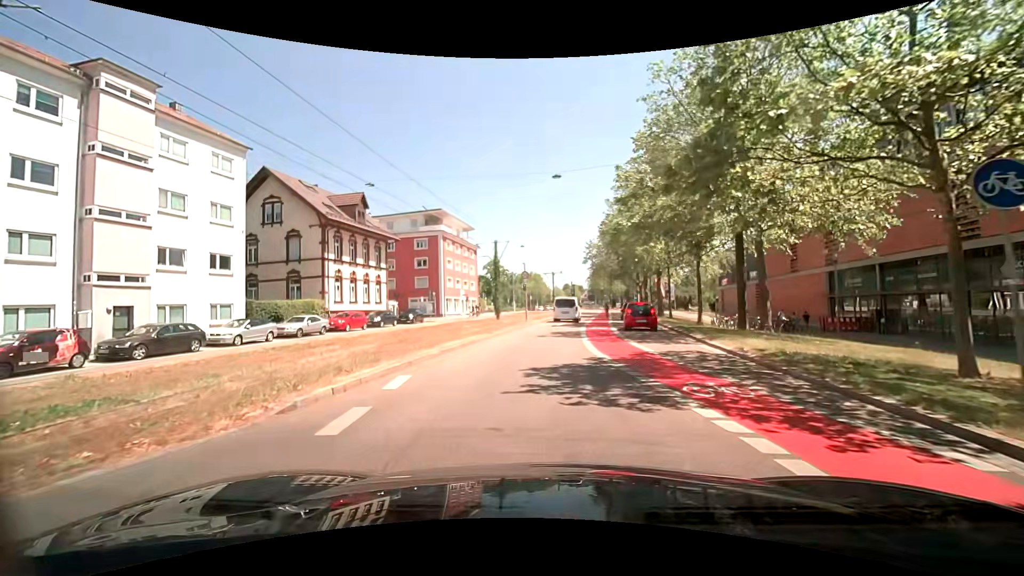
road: secondary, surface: asphalt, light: Day
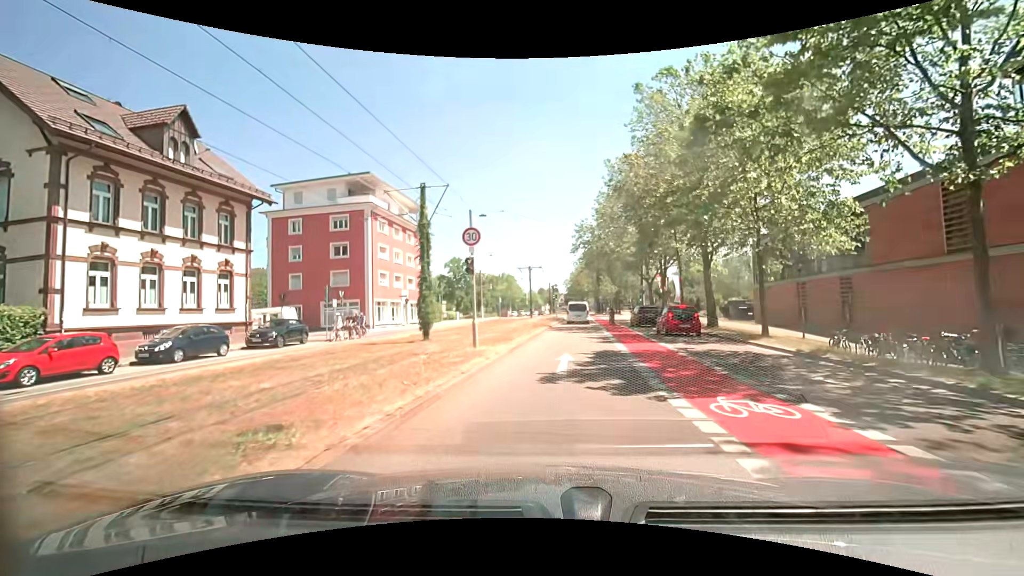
(-0.2, +21.9) m; +2°
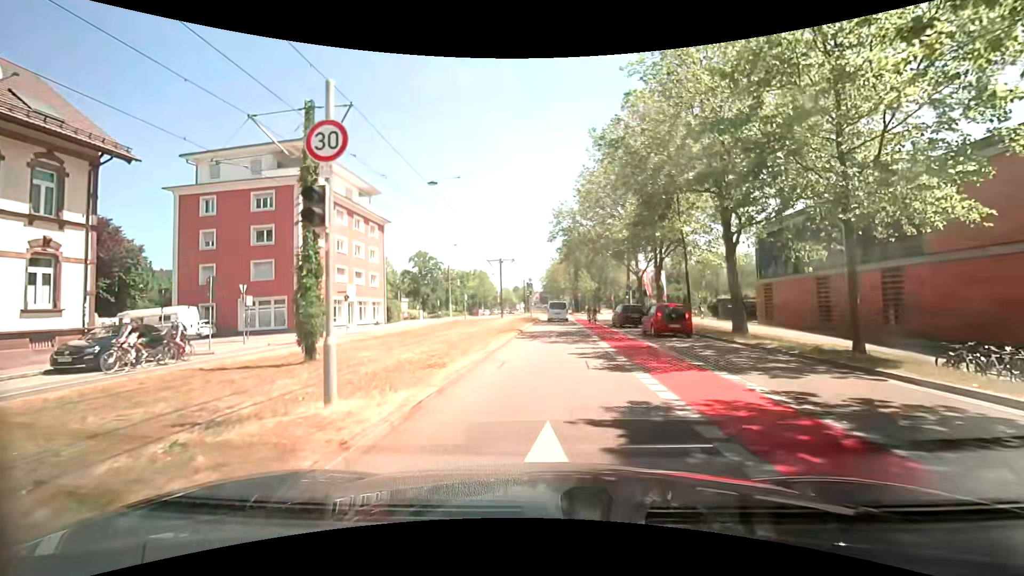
(+0.3, +8.8) m; +3°
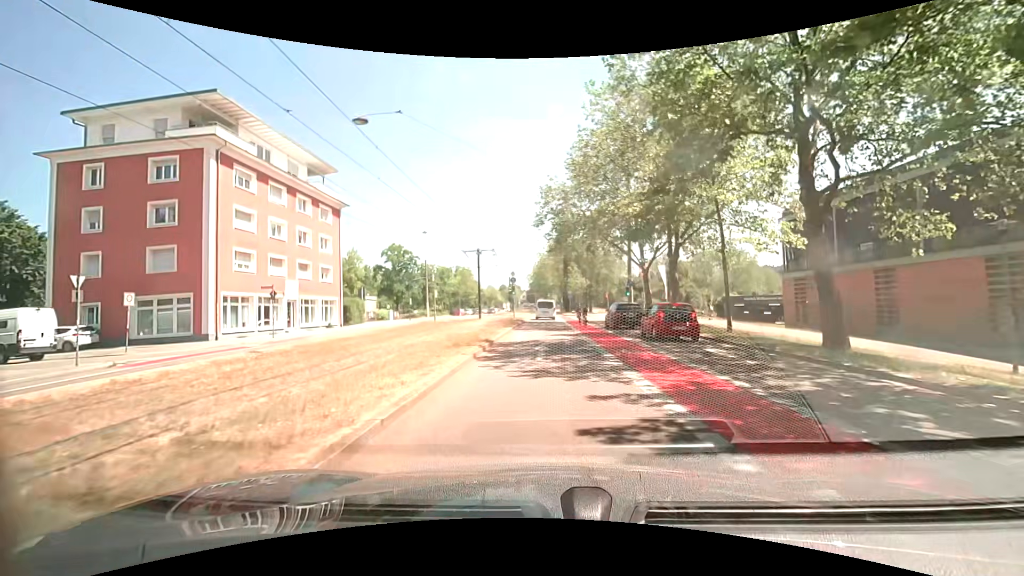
(+0.1, +8.9) m; +2°
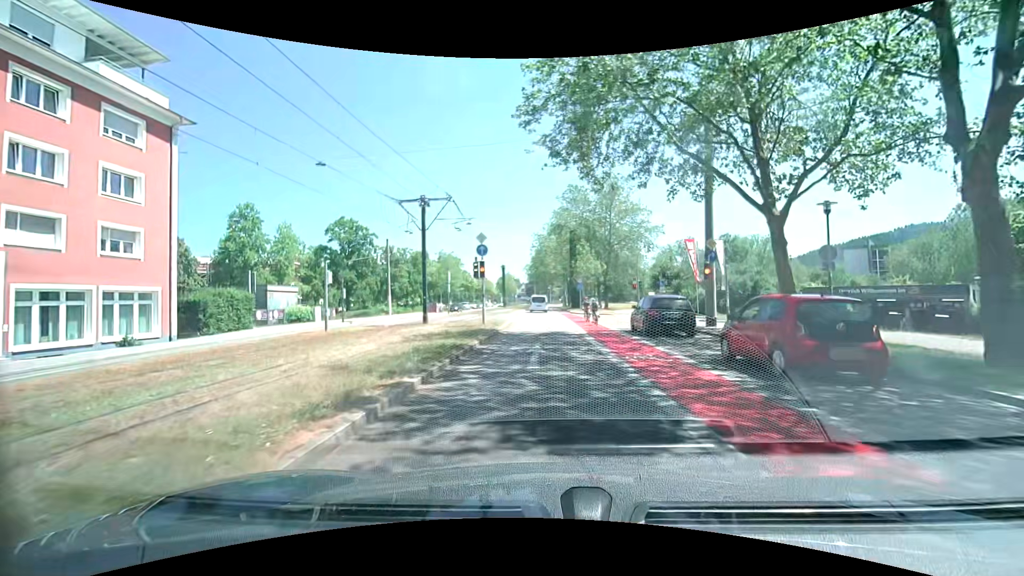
(+0.1, +22.4) m; 0°
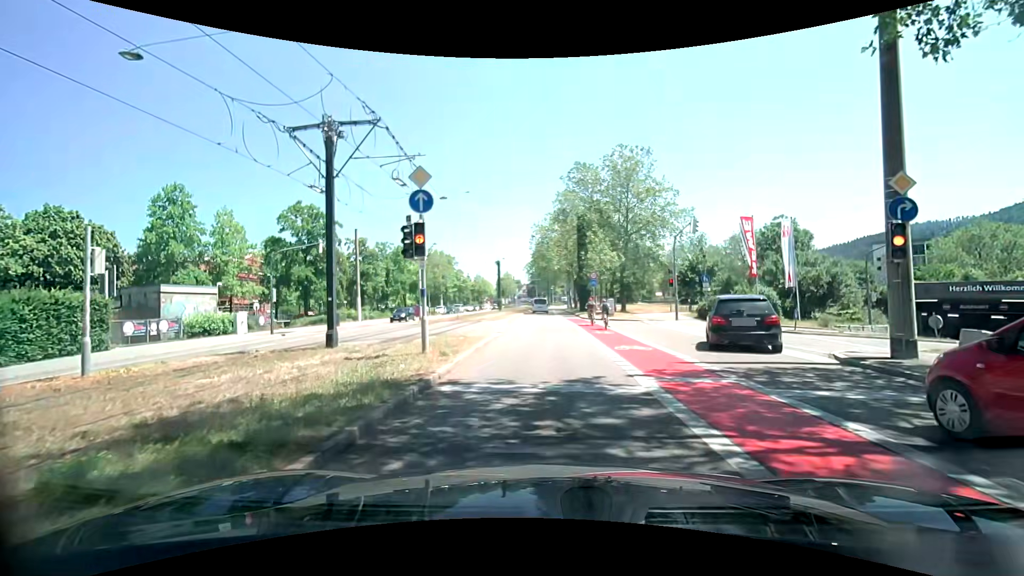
(-0.1, +11.9) m; -1°
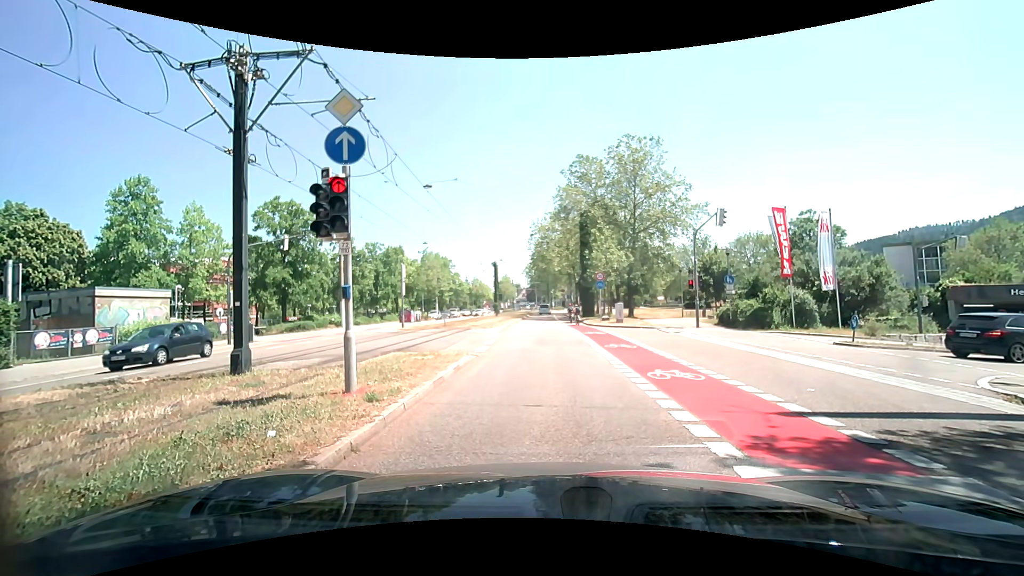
(0.0, +4.1) m; +2°
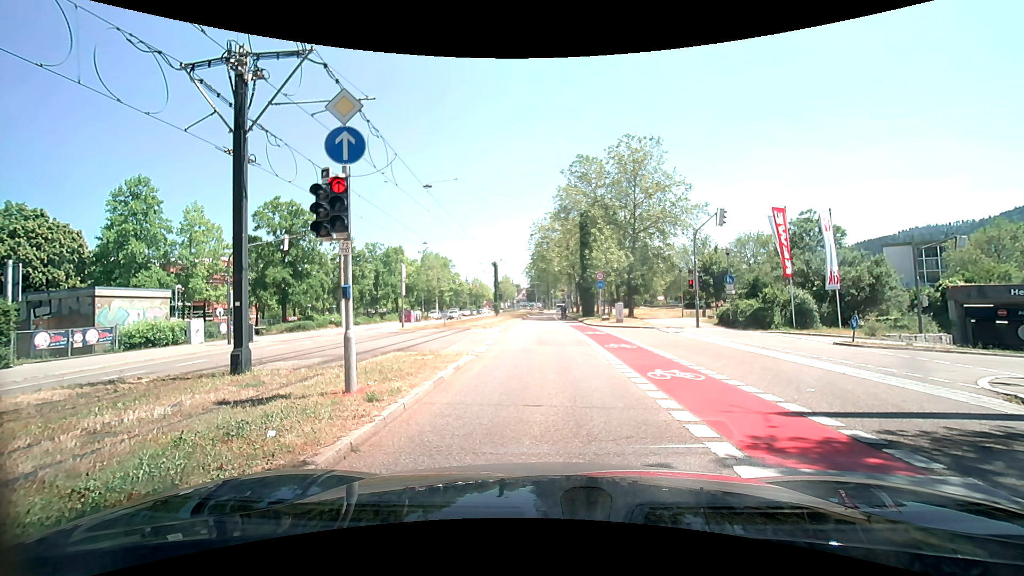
(0.0, 0.0) m; 0°
(0, +10) (-1, +20) (-1, +30) (-2, +40) (-2, +50) (-2, +60) (-2, +70) (-3, +80) (-3, +90) (-3, +100) m
